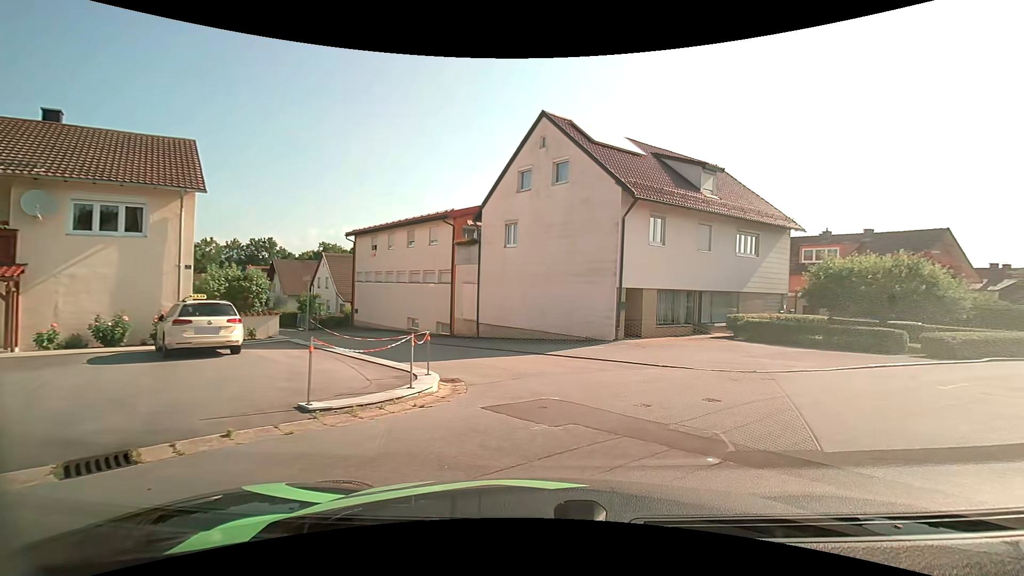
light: Day
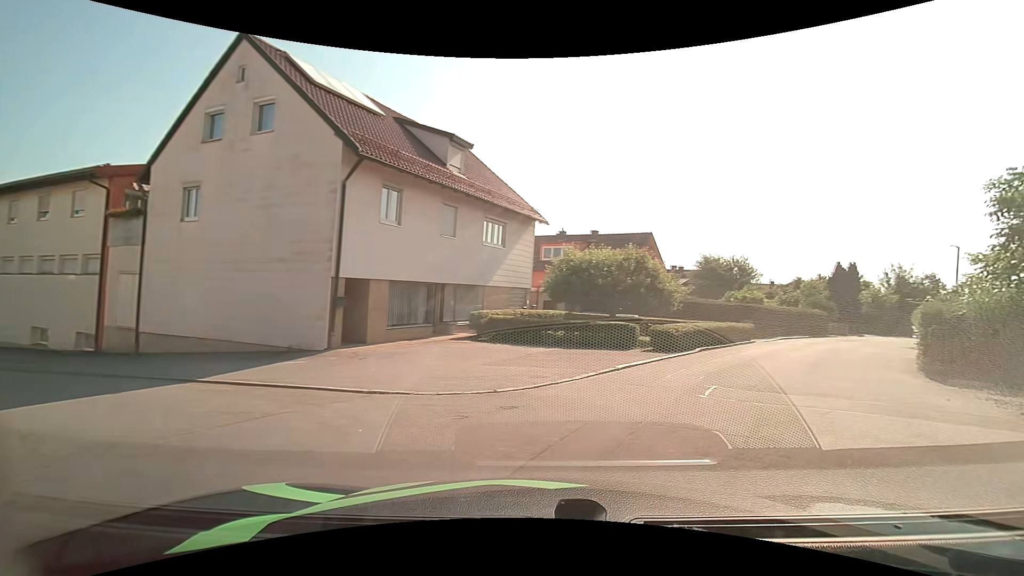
(+1.2, +5.1) m; +28°
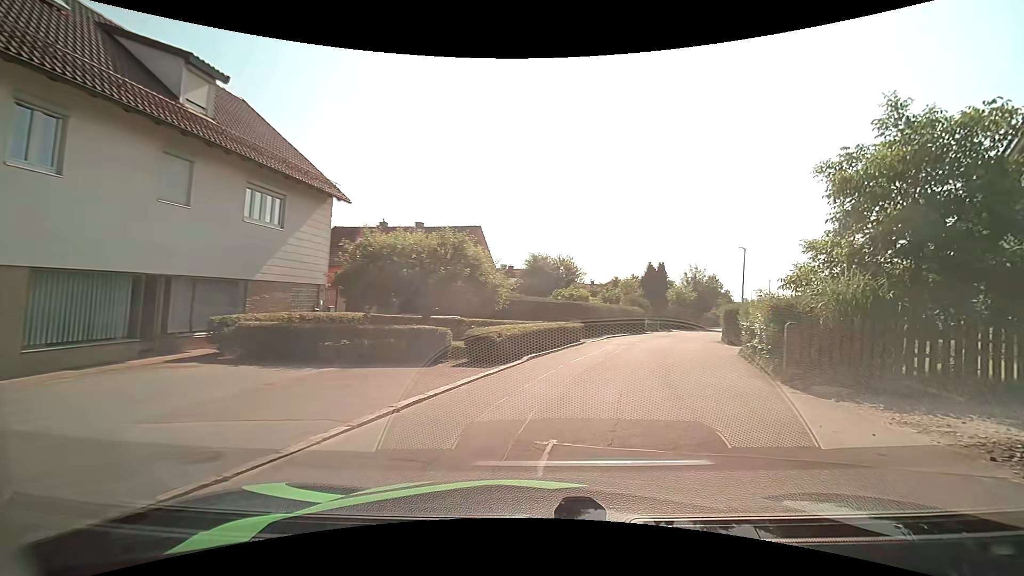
(+0.9, +5.1) m; +18°
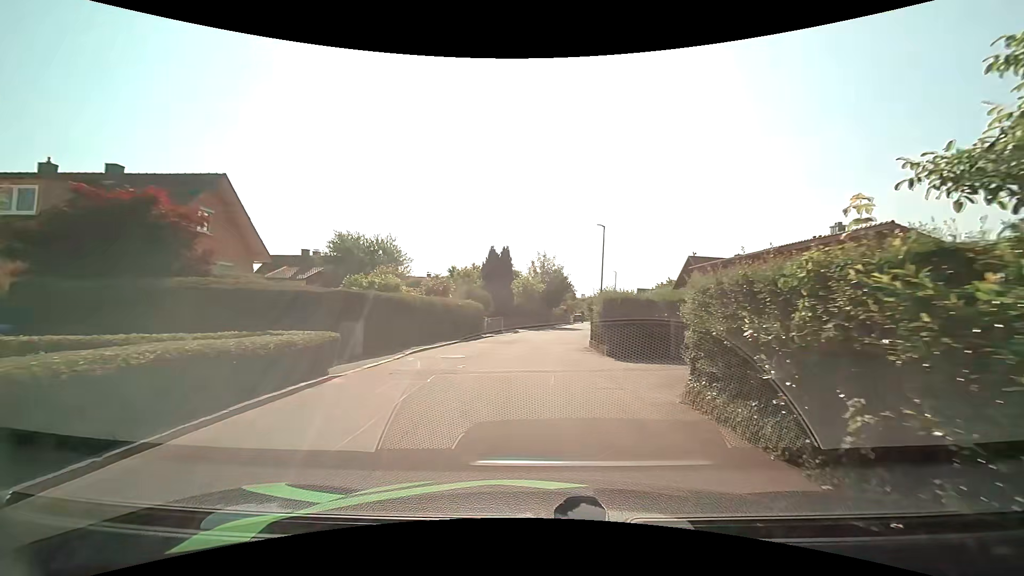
(+2.8, +13.1) m; +18°
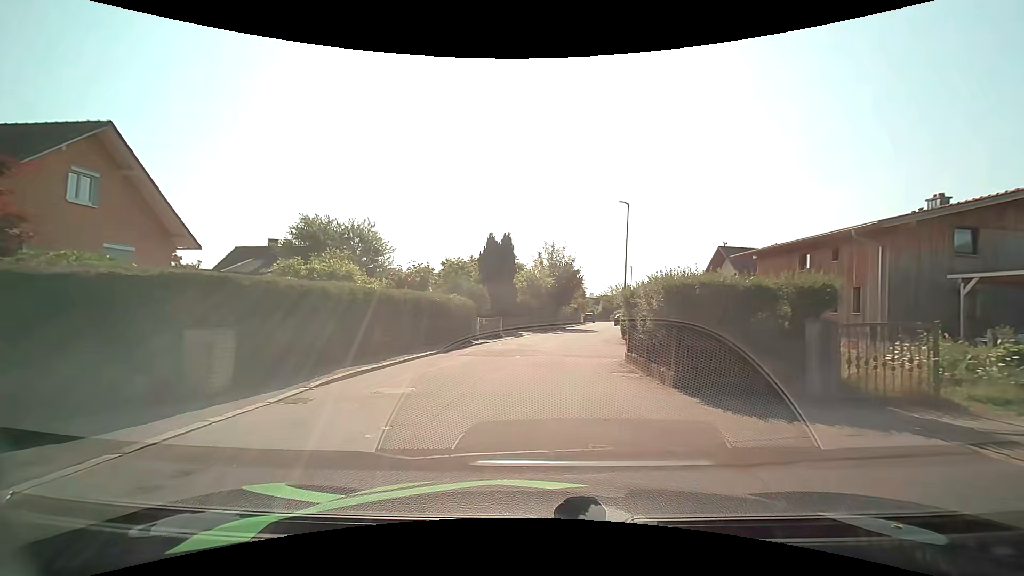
(0.0, +7.3) m; -1°
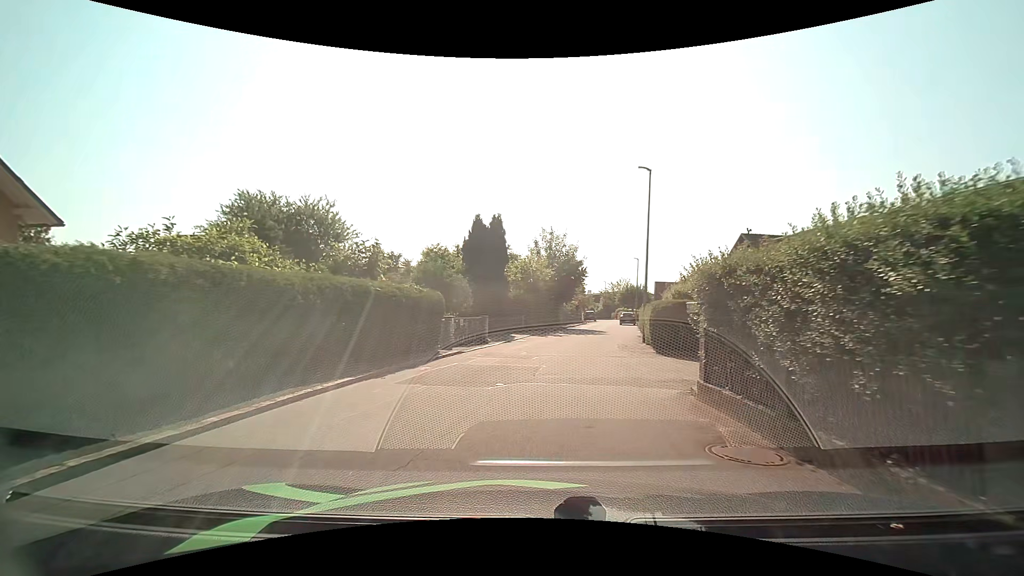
(0.0, +6.7) m; +1°
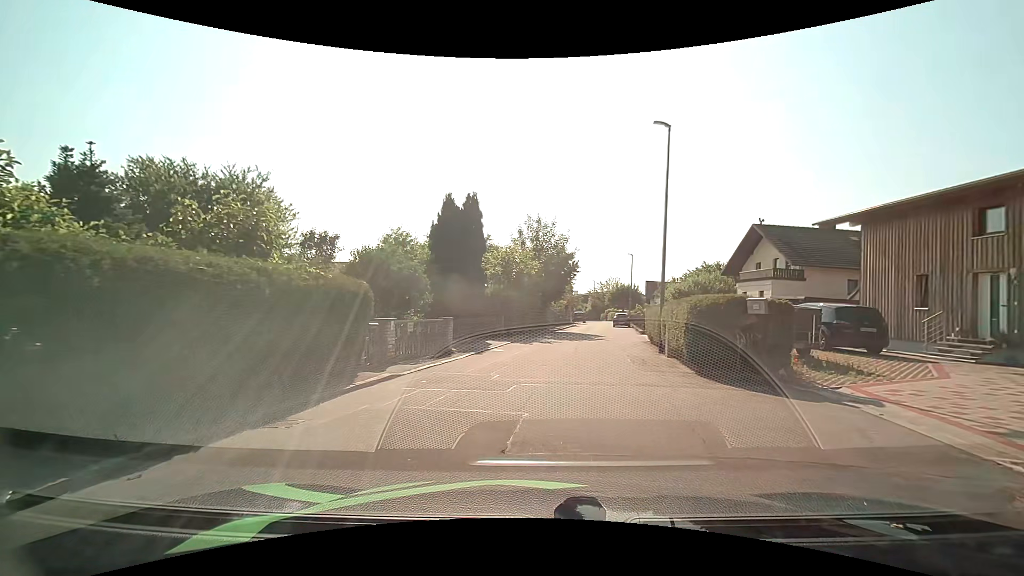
(+0.1, +5.6) m; +1°
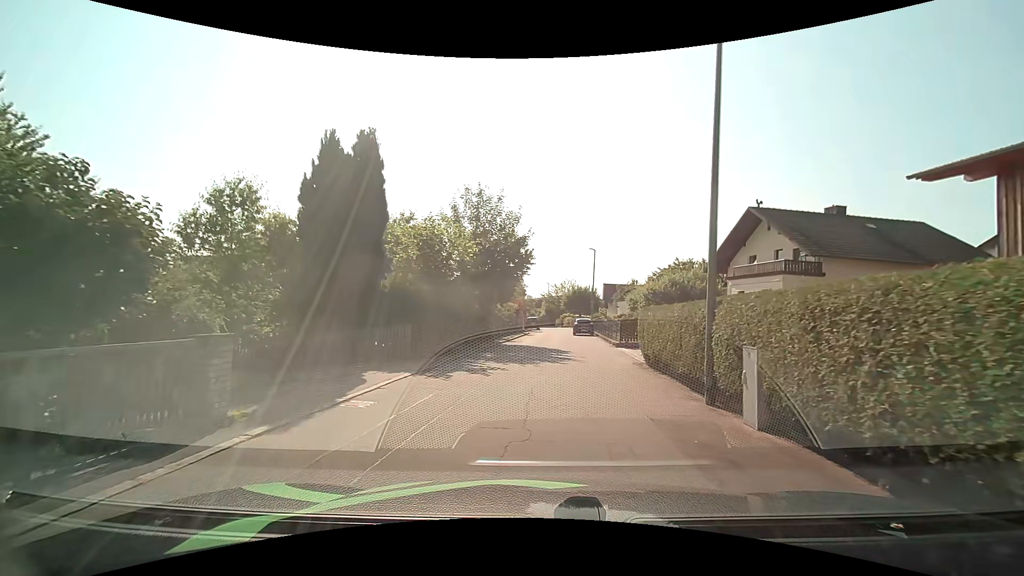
(+0.5, +9.7) m; +5°
(0, +10) (+1, +20) (+1, +30) (+1, +40) (+2, +50) (+4, +60) (+4, +70) (+3, +80) (+1, +90) (-2, +99) m
